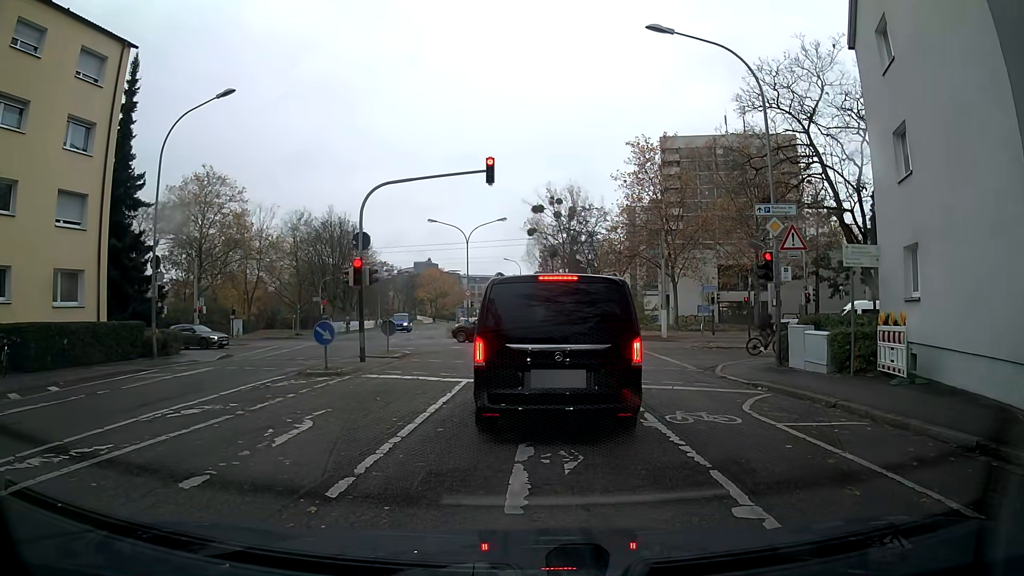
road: residential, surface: asphalt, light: Day
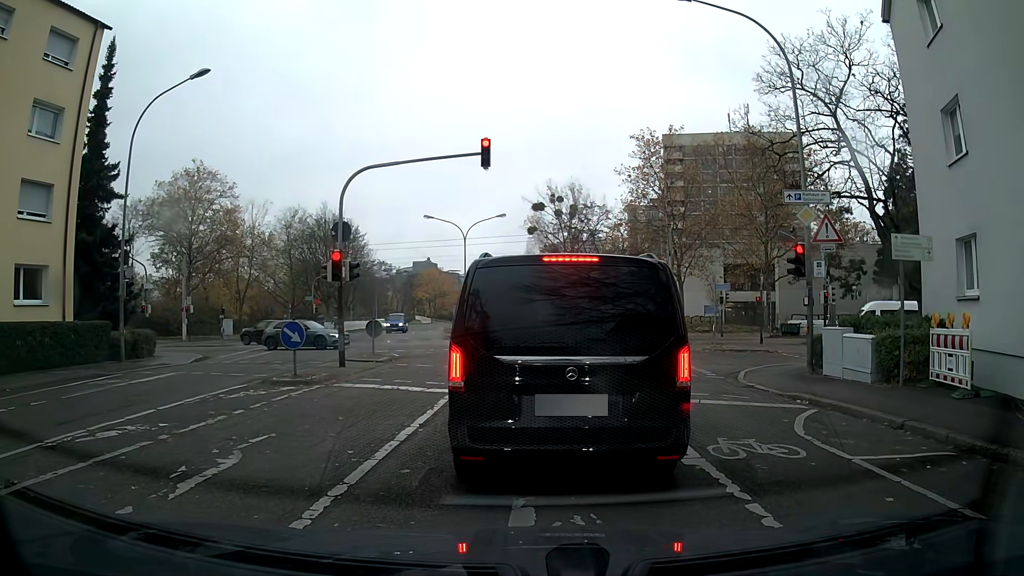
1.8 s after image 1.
(0.0, +2.2) m; 0°
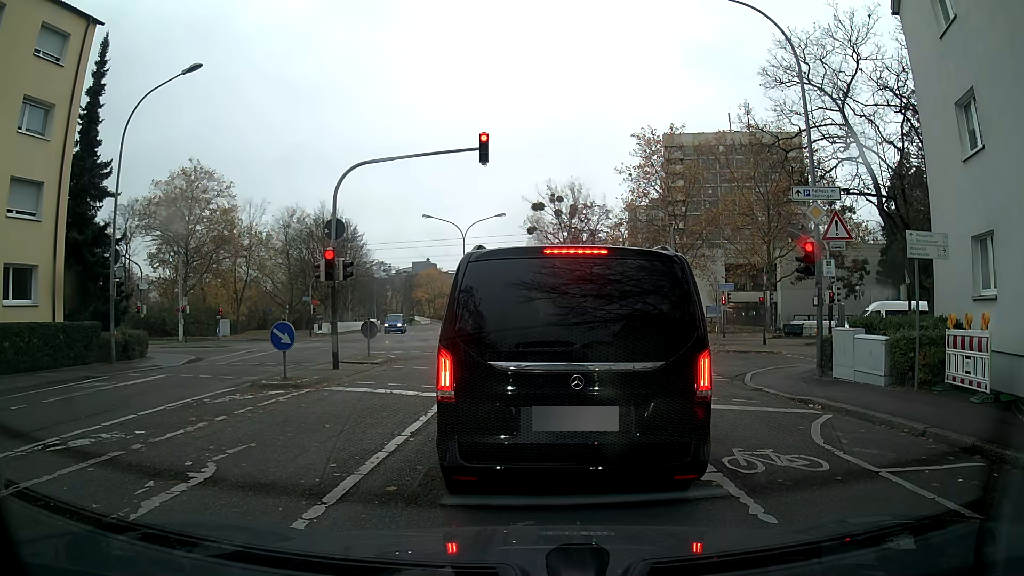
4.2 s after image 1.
(0.0, +0.7) m; 0°
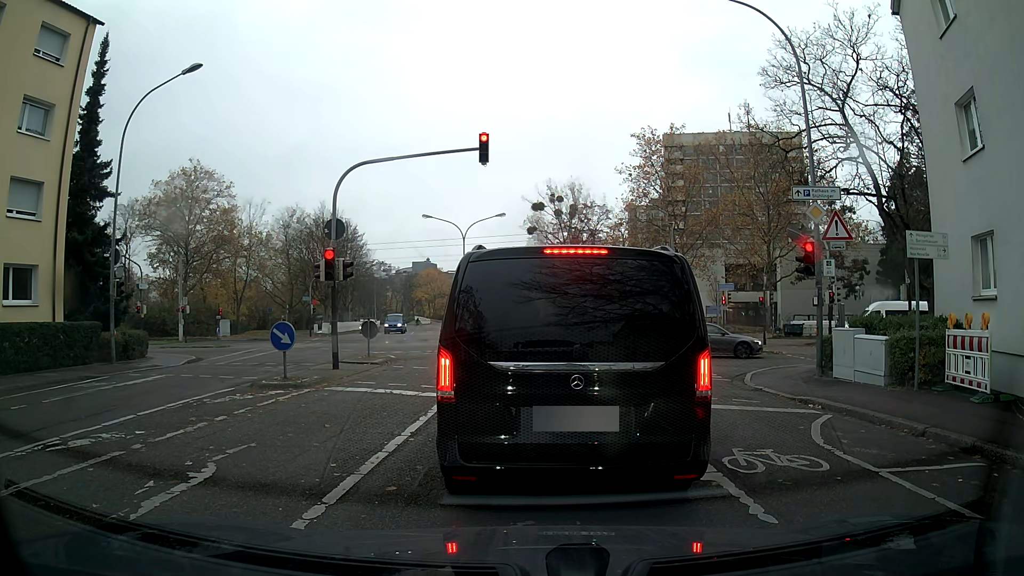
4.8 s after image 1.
(0.0, 0.0) m; 0°
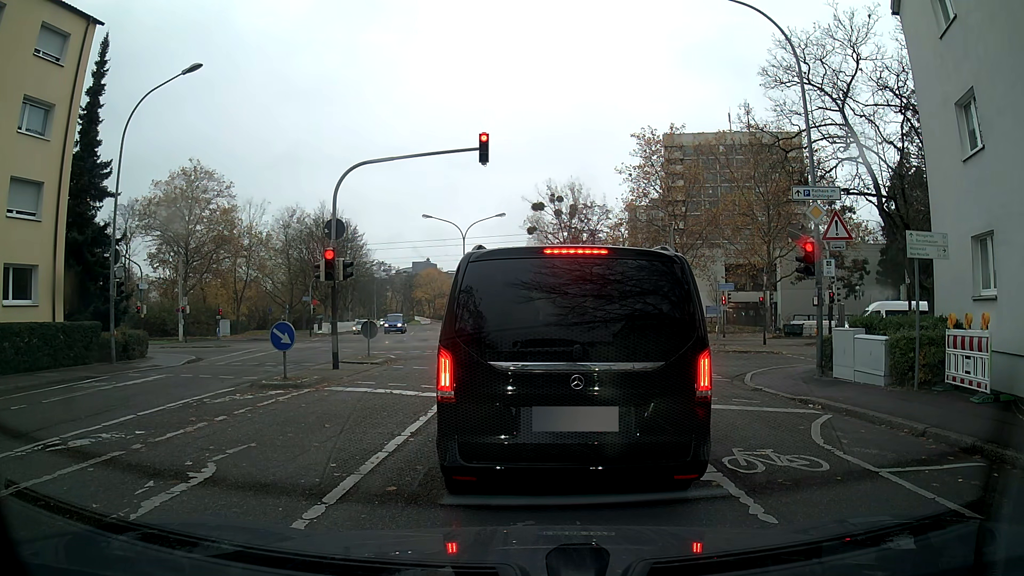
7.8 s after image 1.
(0.0, 0.0) m; 0°
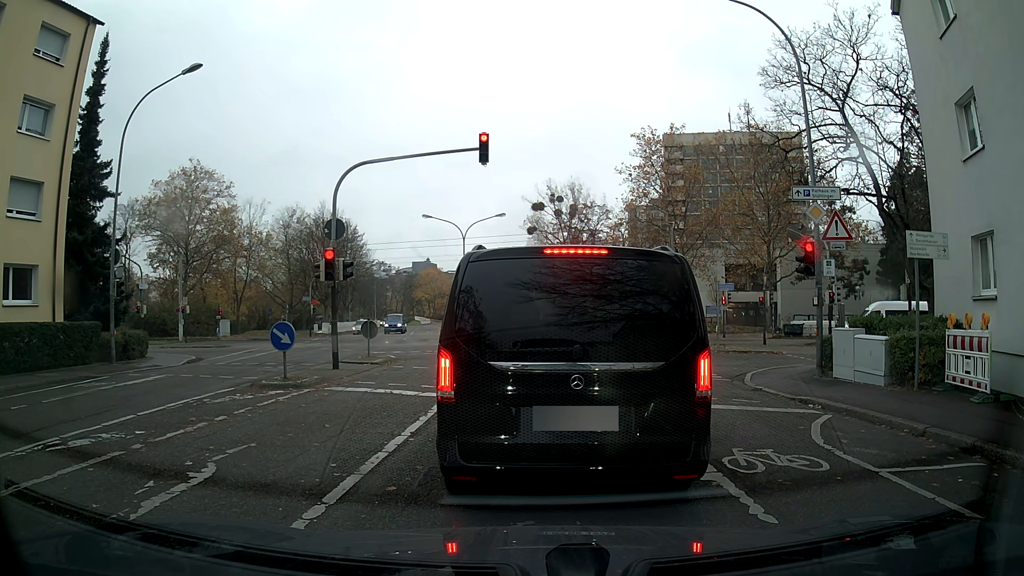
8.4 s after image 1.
(0.0, 0.0) m; 0°
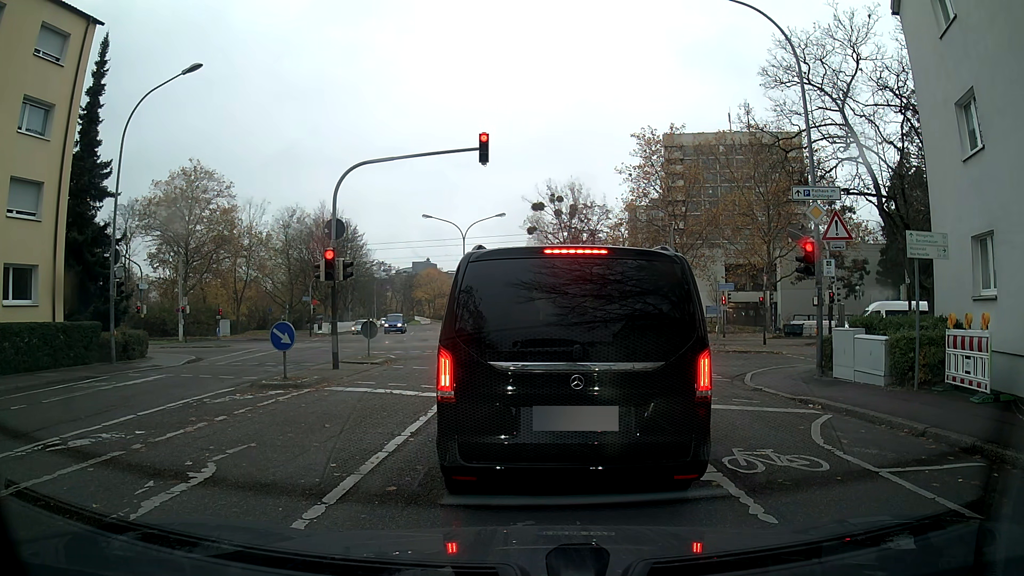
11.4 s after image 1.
(0.0, 0.0) m; 0°
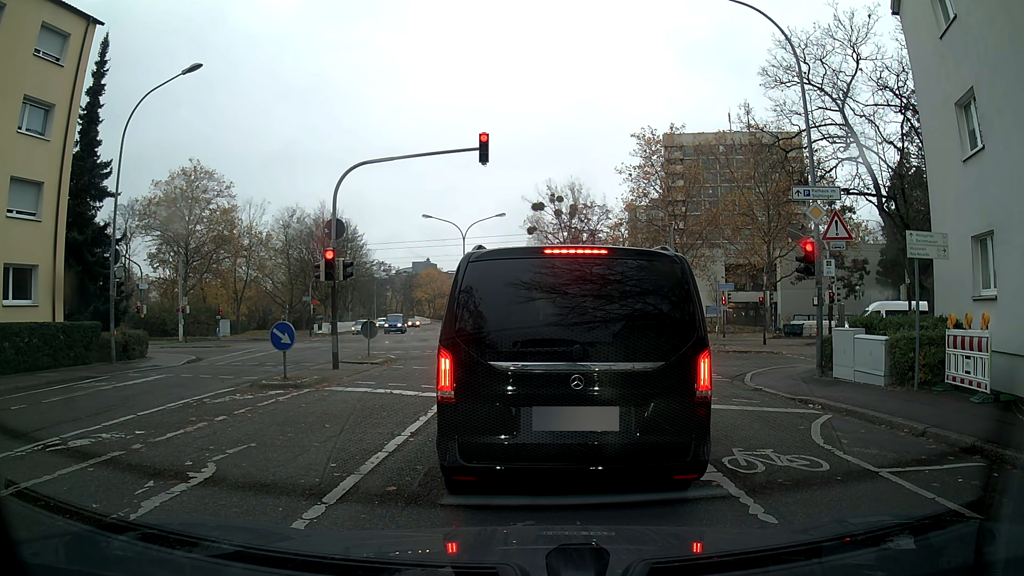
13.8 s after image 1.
(0.0, 0.0) m; 0°
(0, +10) (+1, +20) (+1, +30) (+1, +40) (0, +50) (-1, +60) (-3, +70) (-4, +80) (-7, +89) (-9, +99) m
